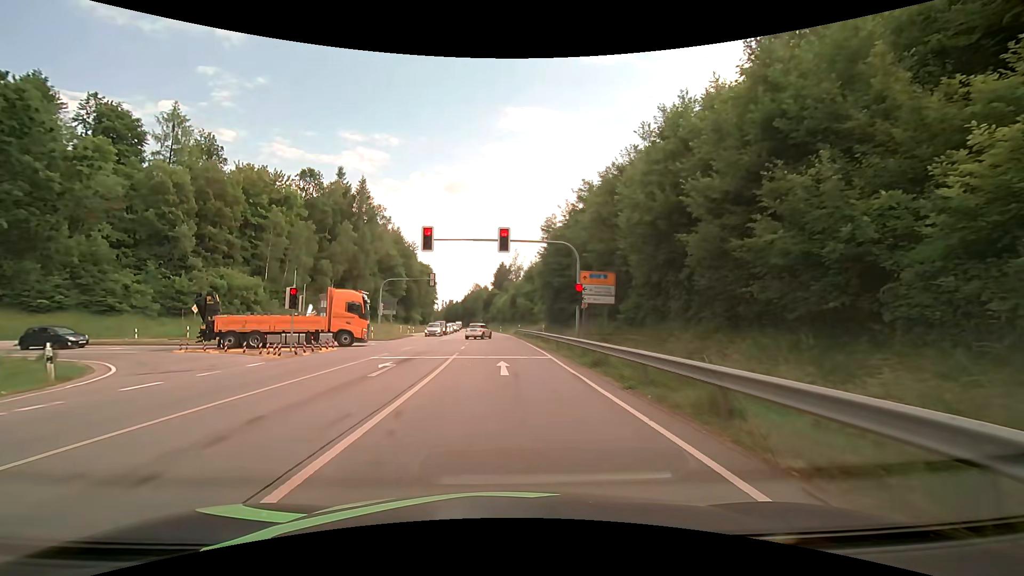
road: primary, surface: asphalt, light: Day
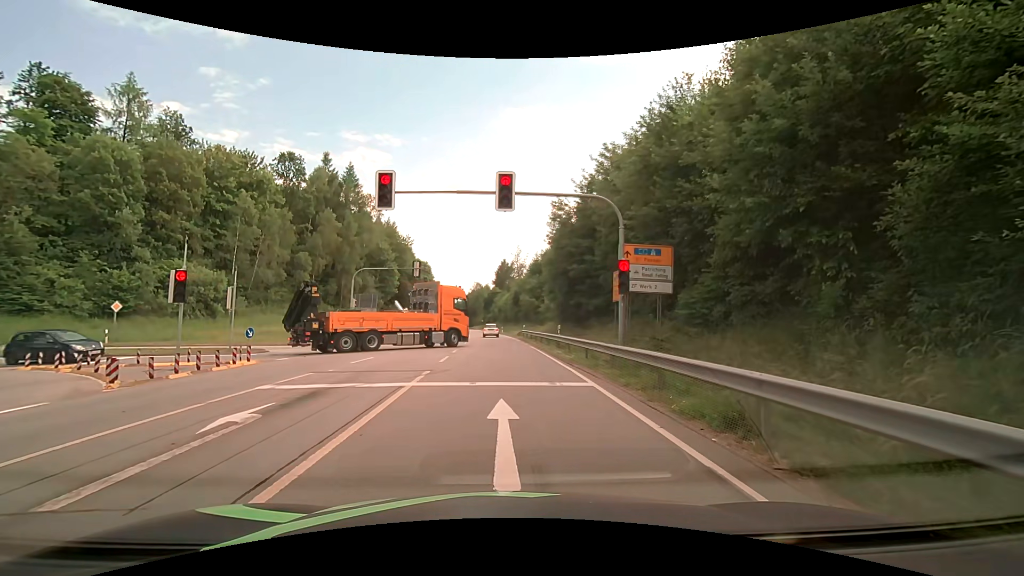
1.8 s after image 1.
(0.0, +9.0) m; +1°
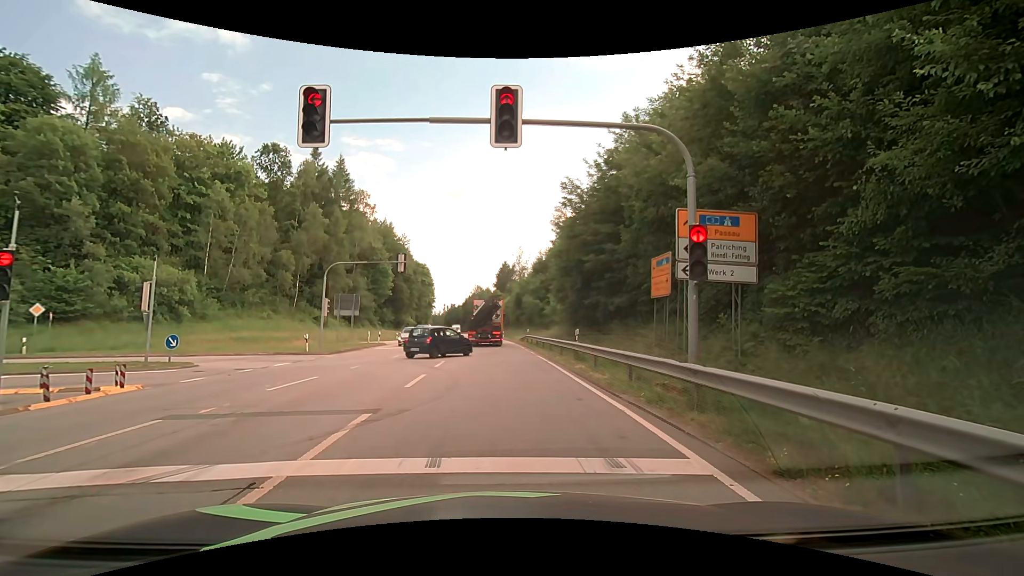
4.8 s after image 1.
(-0.1, +5.8) m; +1°
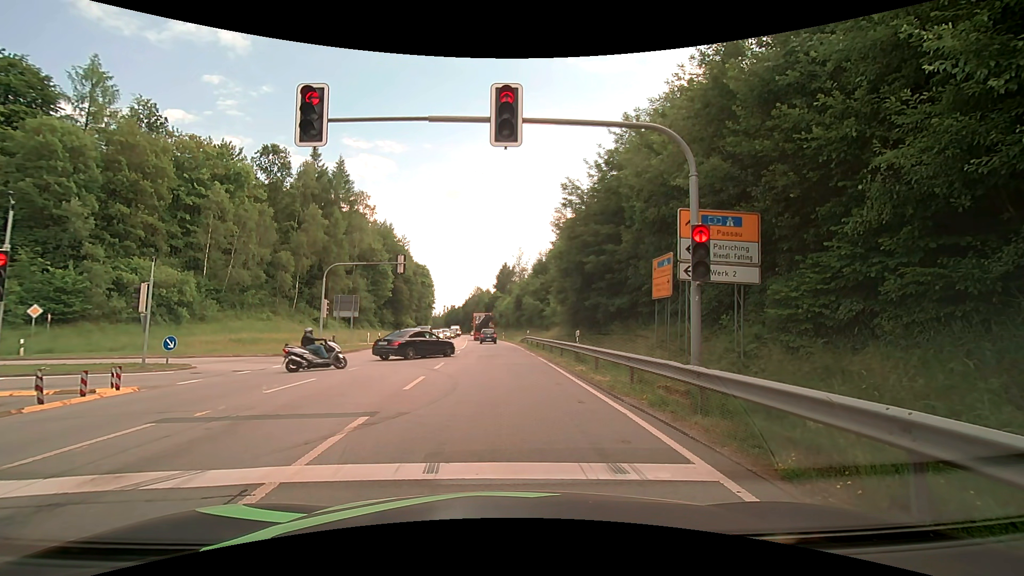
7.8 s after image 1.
(0.0, +0.2) m; 0°
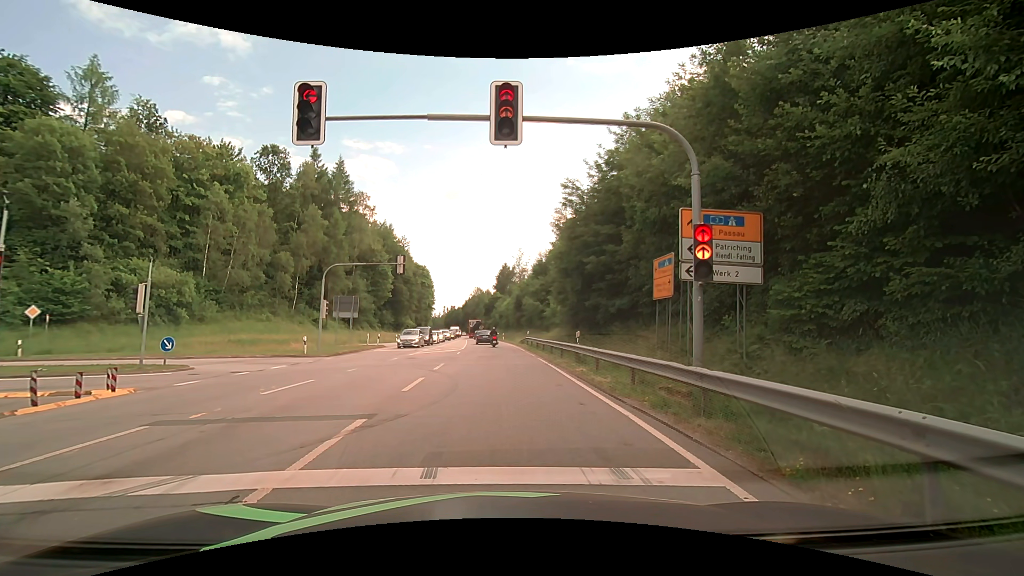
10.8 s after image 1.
(0.0, +0.1) m; 0°
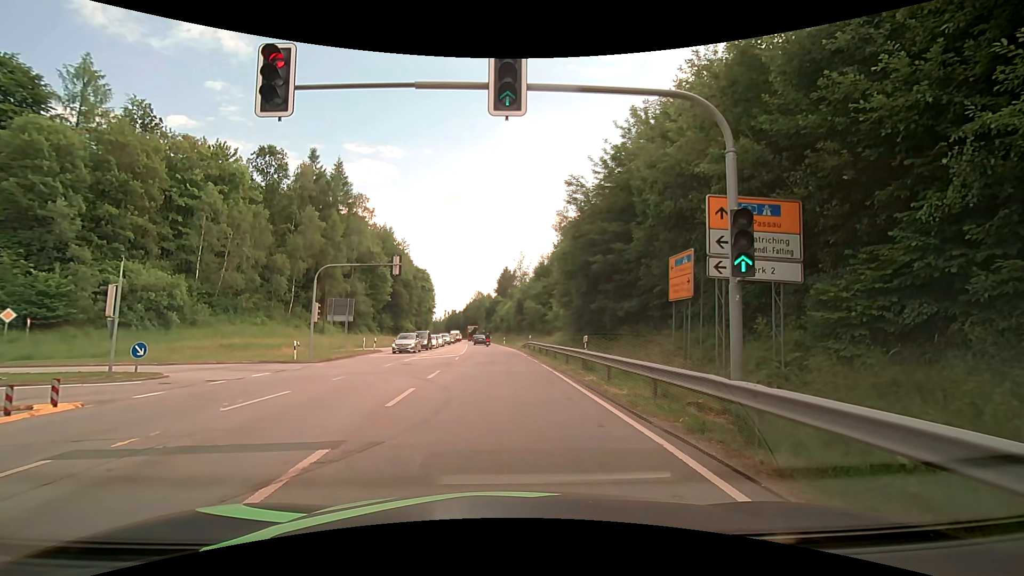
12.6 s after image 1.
(0.0, +1.8) m; -2°
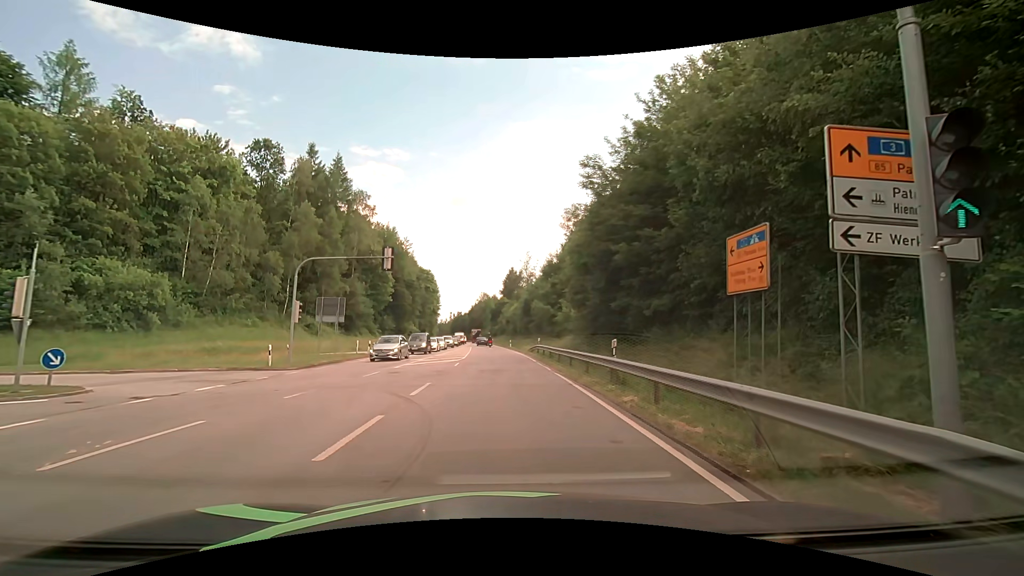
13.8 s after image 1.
(-0.1, +4.1) m; -2°
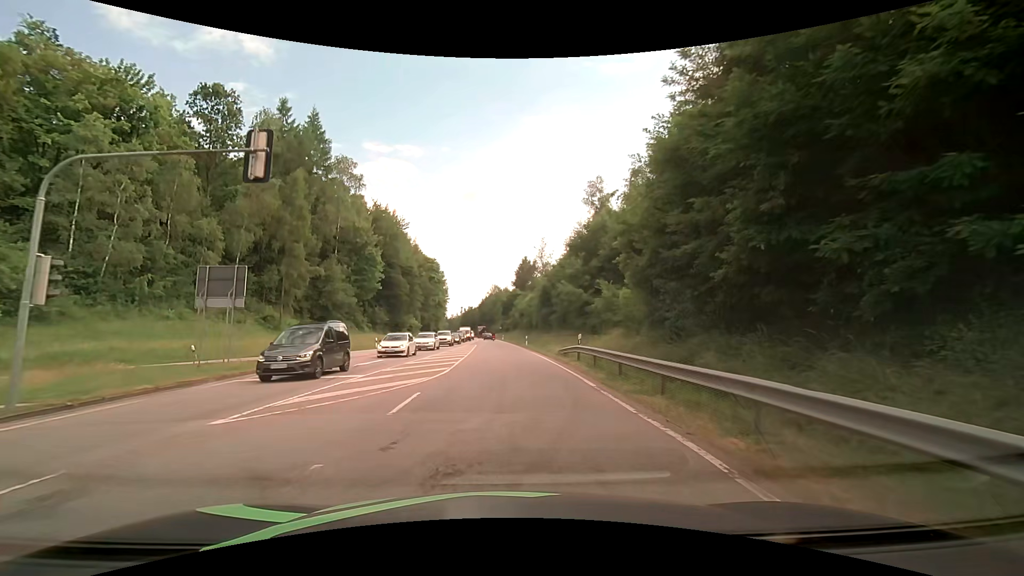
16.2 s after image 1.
(-0.3, +16.2) m; -2°
(0, +10) (0, +20) (0, +30) (0, +40) (-1, +50) (-1, +60) (-2, +70) (-2, +80) (-2, +90) (-3, +100) m
